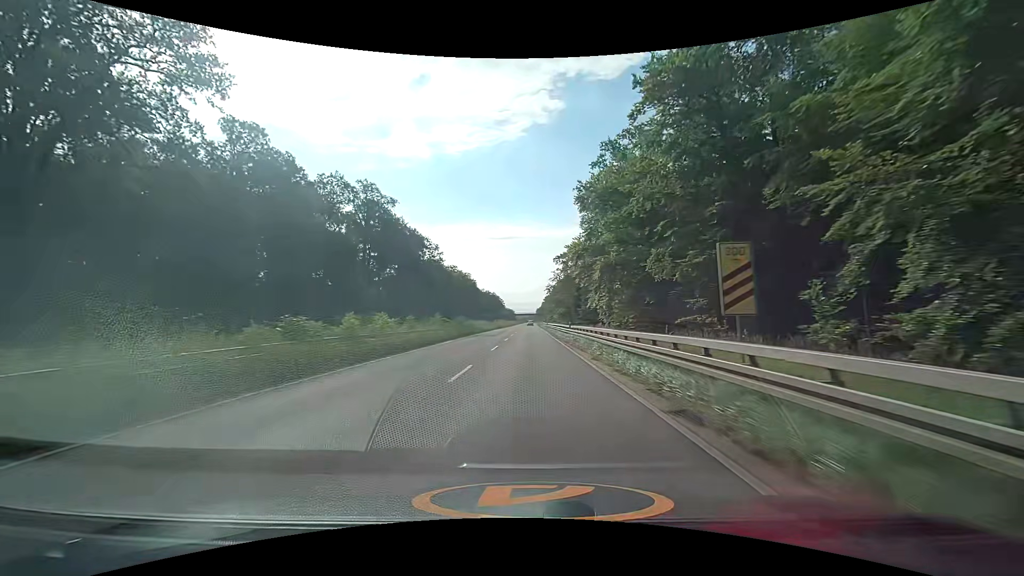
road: trunk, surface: asphalt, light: Day
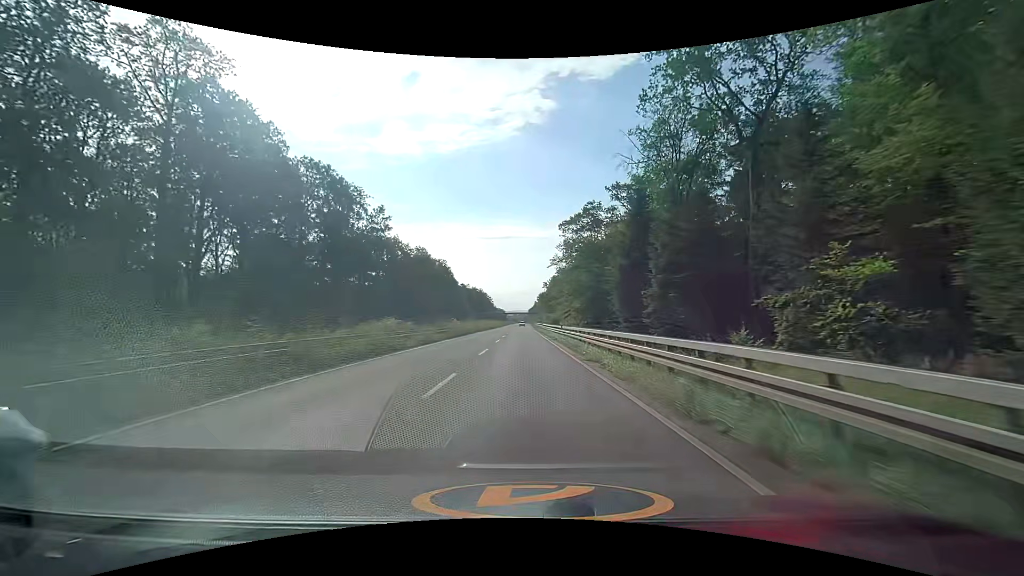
(+0.3, +50.0) m; +1°
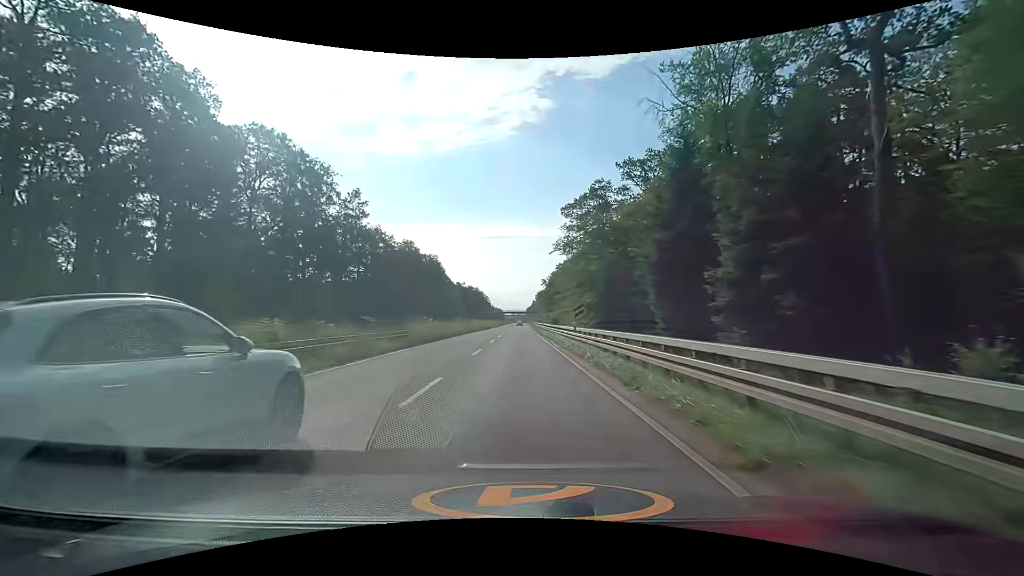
(+0.1, +12.5) m; 0°
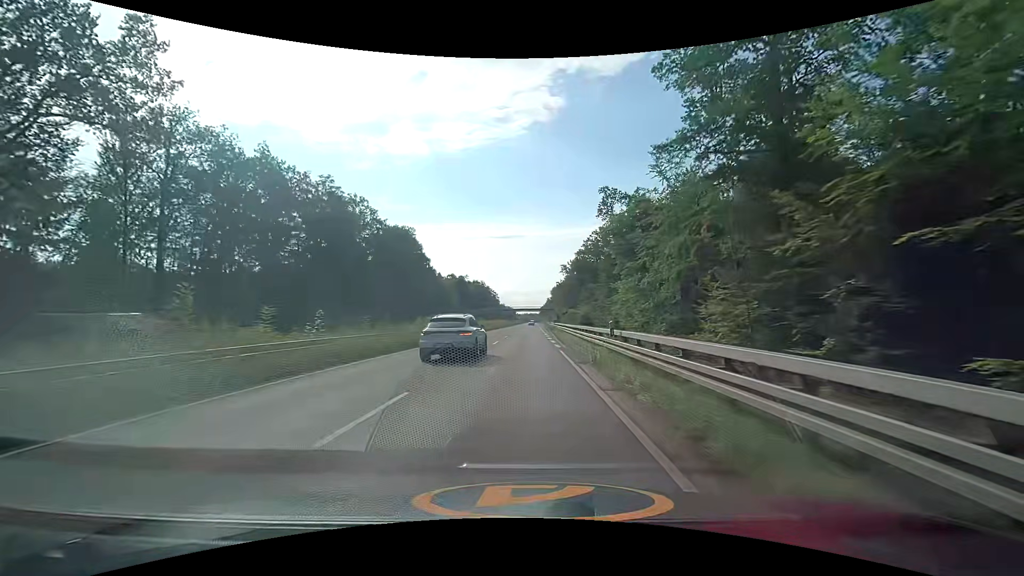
(-0.1, +50.0) m; -1°
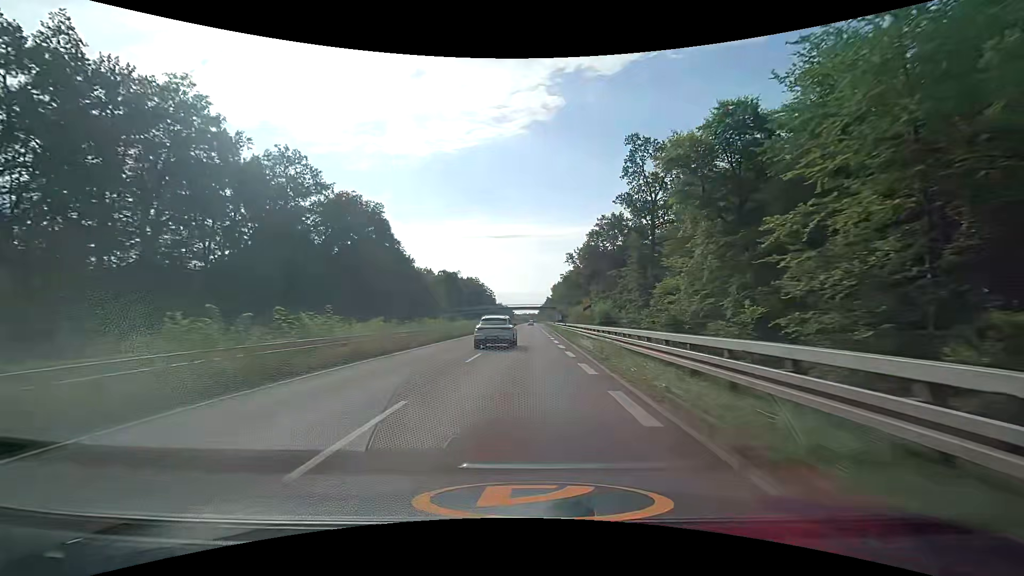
(-0.1, +25.0) m; 0°
(0, +10) (0, +20) (0, +30) (0, +40) (0, +50) (0, +60) (0, +70) (+1, +80) (+1, +90) (+1, +100) m
